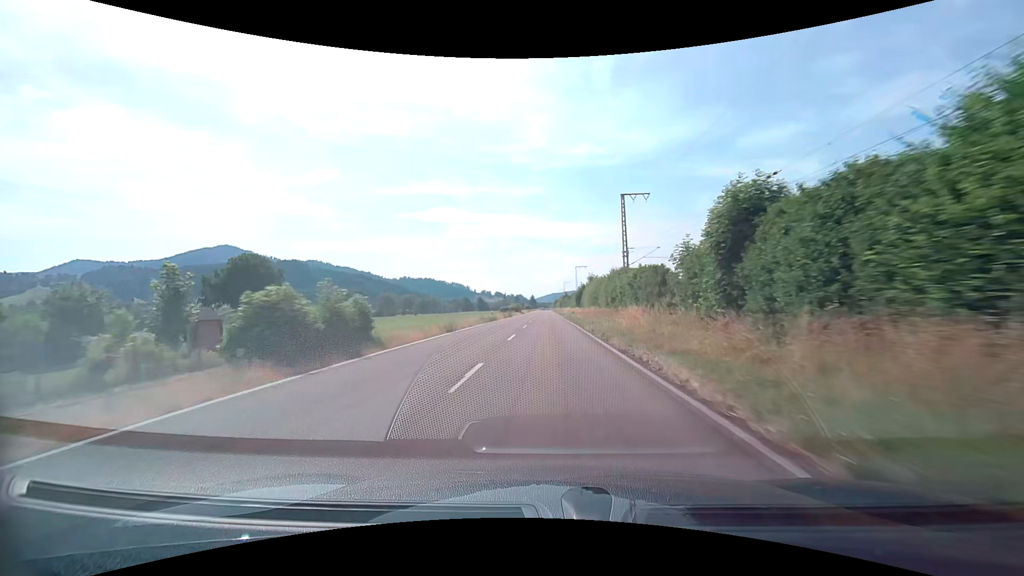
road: tertiary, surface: asphalt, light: Day
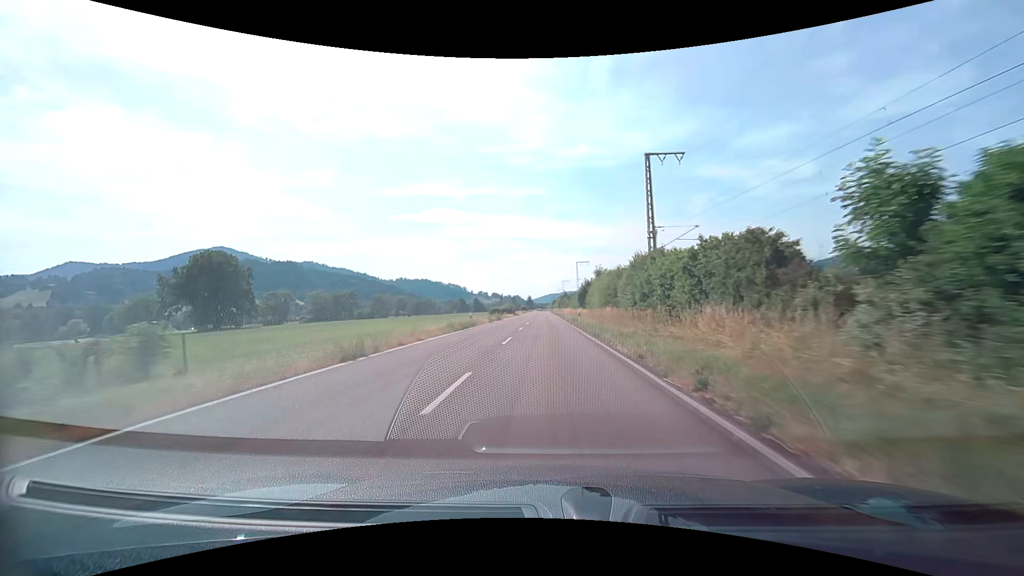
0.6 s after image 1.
(+0.1, +13.5) m; 0°
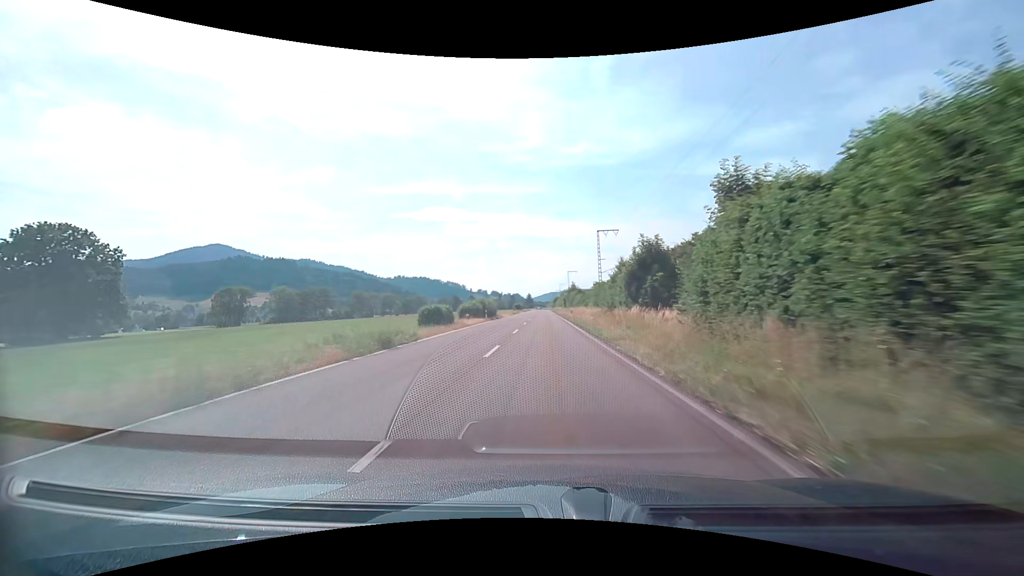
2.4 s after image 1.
(+0.1, +41.1) m; 0°
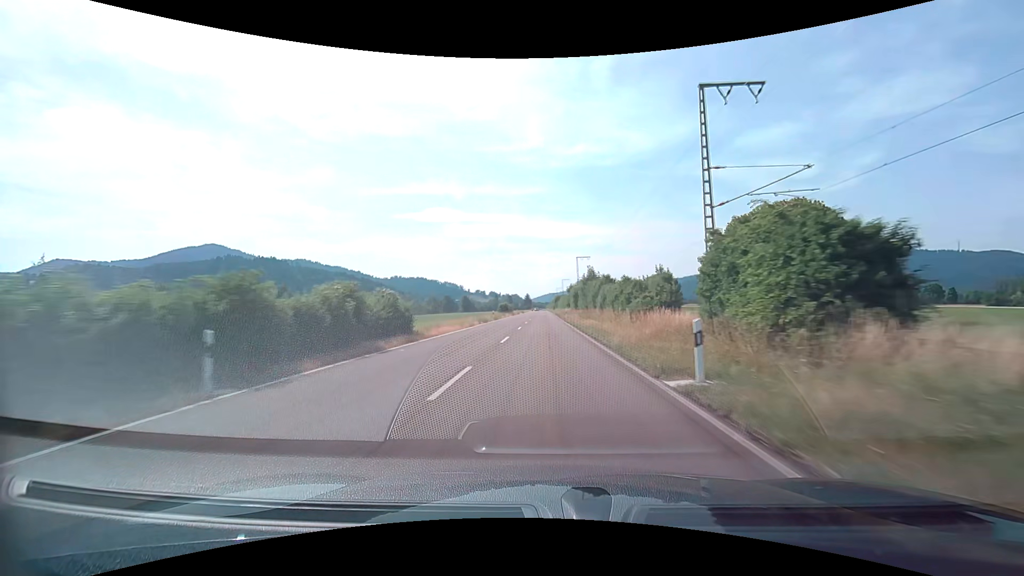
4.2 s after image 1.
(+0.1, +41.9) m; 0°
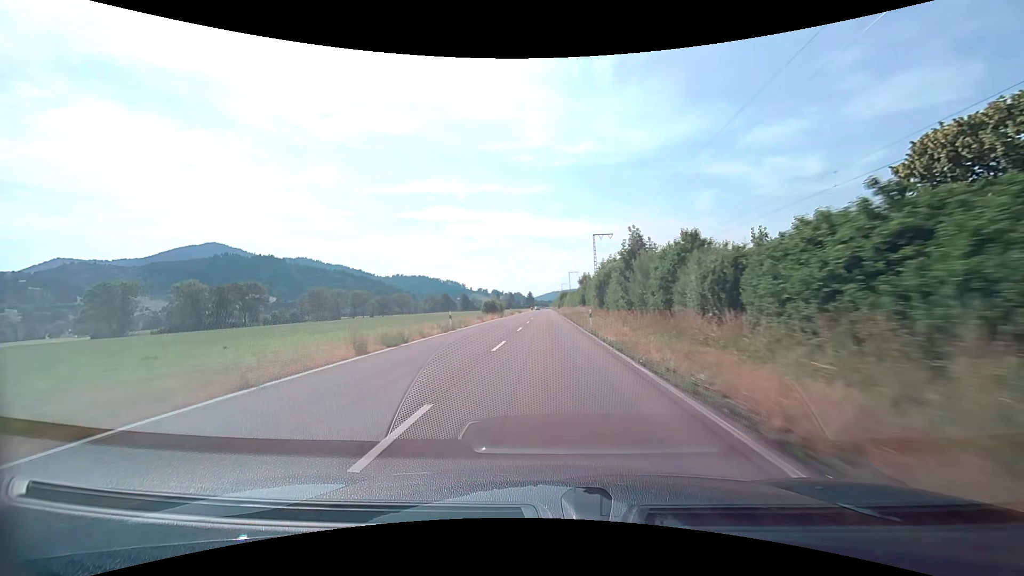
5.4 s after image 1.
(0.0, +28.4) m; 0°
(0, +10) (0, +20) (0, +30) (0, +40) (0, +50) (0, +60) (0, +70) (0, +80) (0, +90) (0, +100) m
